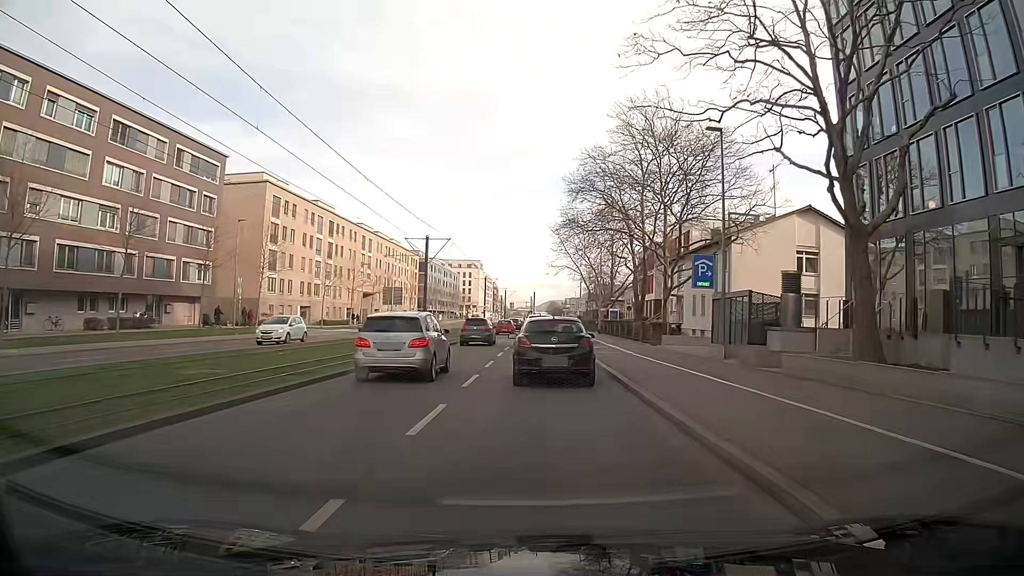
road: secondary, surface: asphalt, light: Day
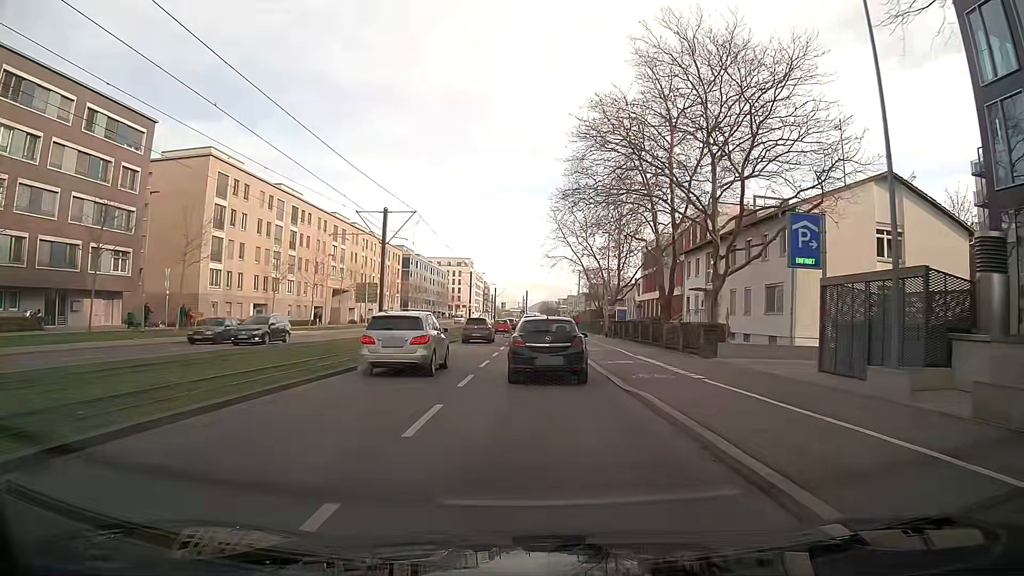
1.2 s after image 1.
(+0.1, +12.2) m; +1°
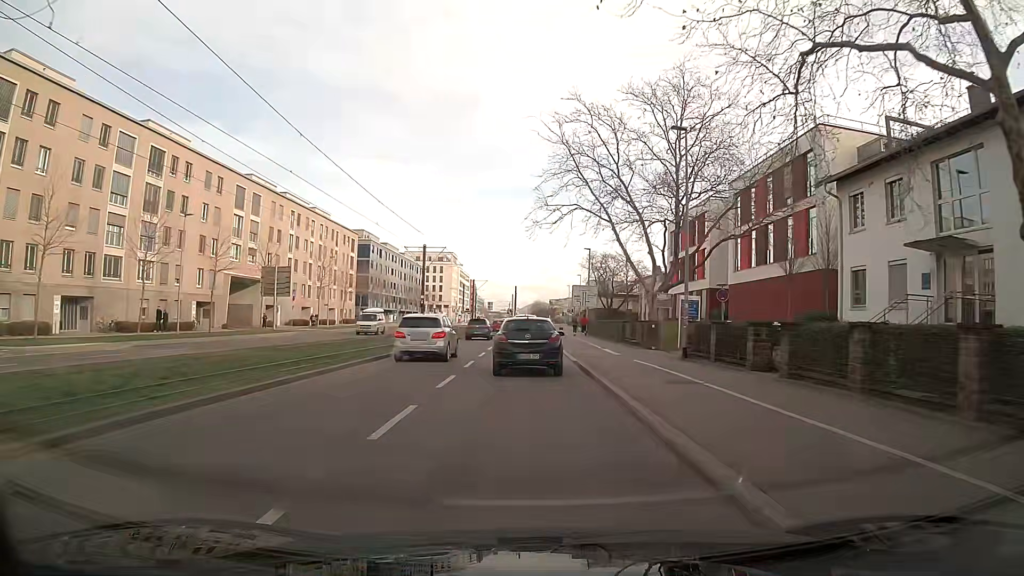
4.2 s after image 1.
(+0.3, +30.6) m; 0°
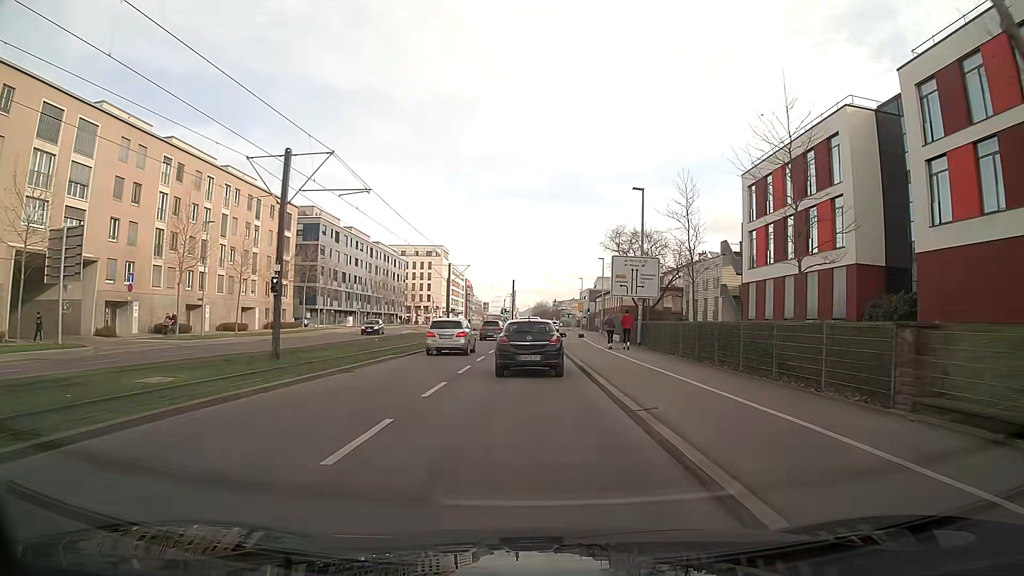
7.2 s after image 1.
(0.0, +31.6) m; 0°
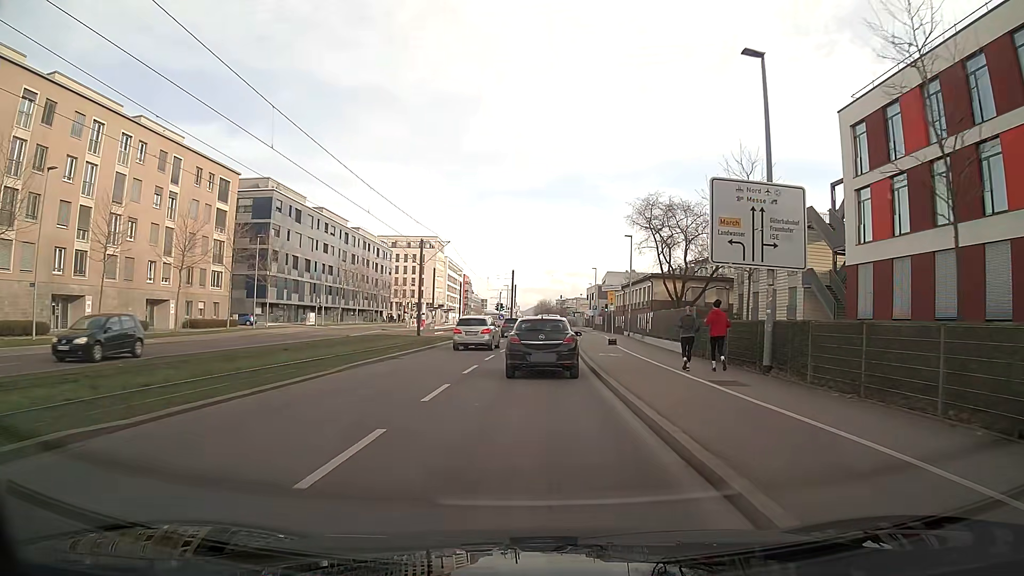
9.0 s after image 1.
(0.0, +19.2) m; 0°
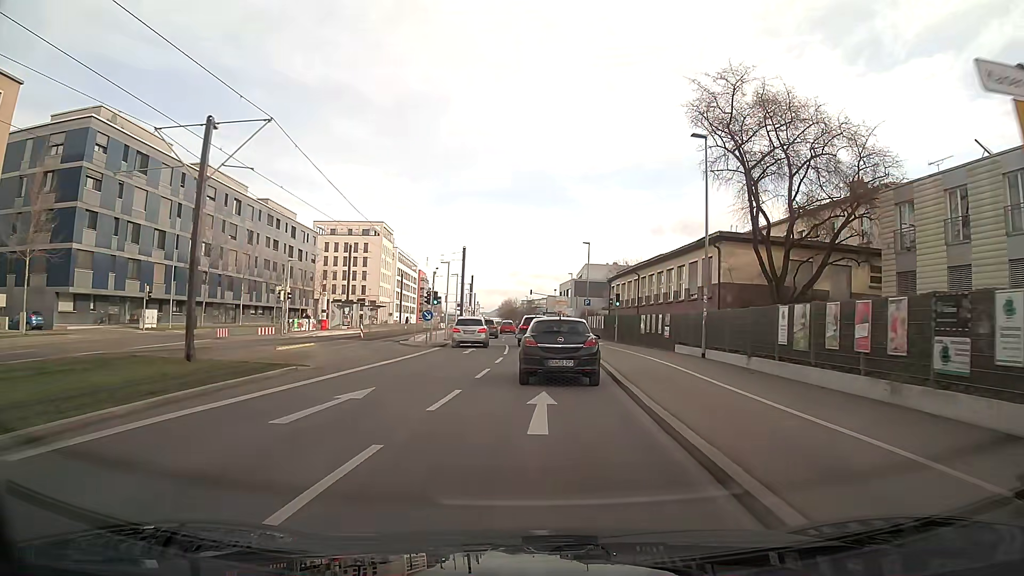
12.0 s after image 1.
(+0.7, +31.3) m; +3°
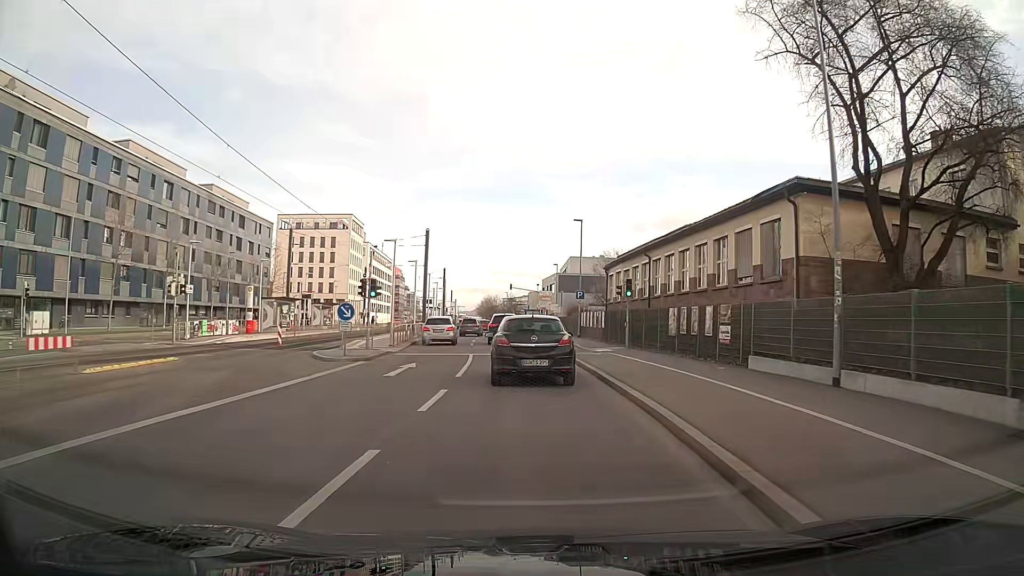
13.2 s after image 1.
(+0.1, +12.2) m; +1°
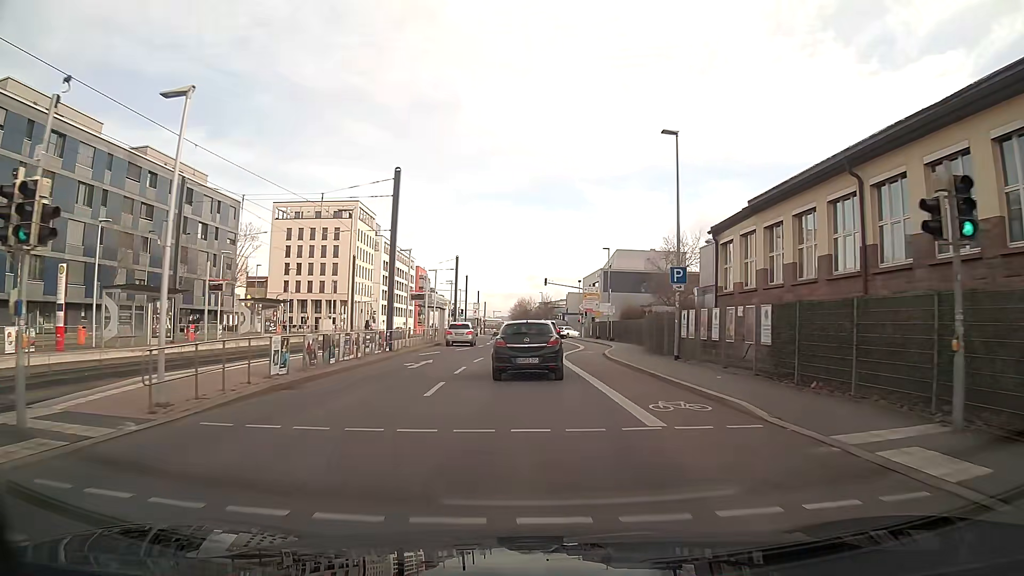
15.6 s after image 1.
(-0.6, +23.3) m; -3°
(0, +10) (0, +20) (+1, +30) (+2, +40) (+2, +50) (+2, +60) (+2, +70) (+3, +80) (+9, +87) (+18, +90) m
